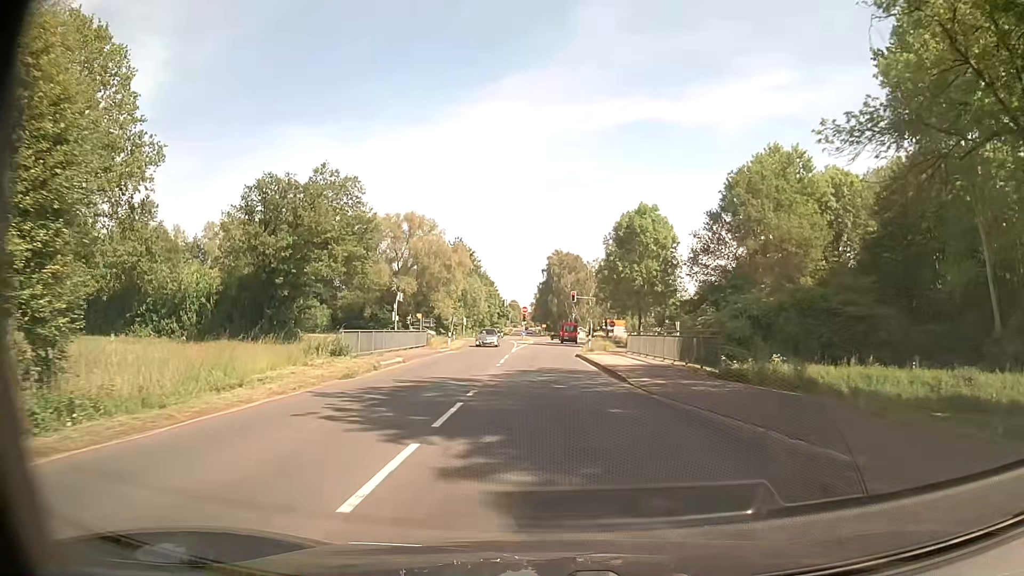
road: secondary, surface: asphalt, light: Day
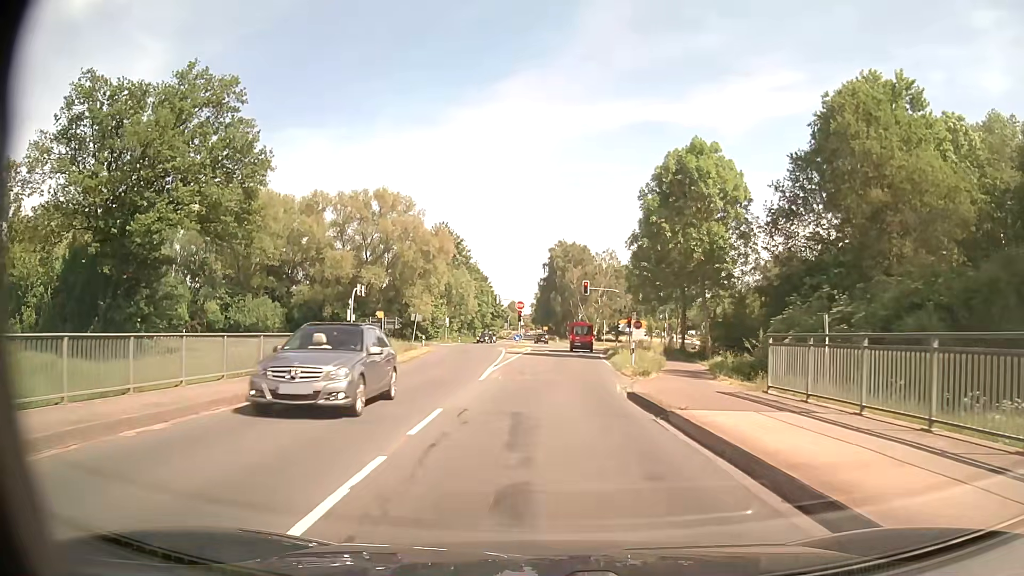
(0.0, +23.0) m; 0°
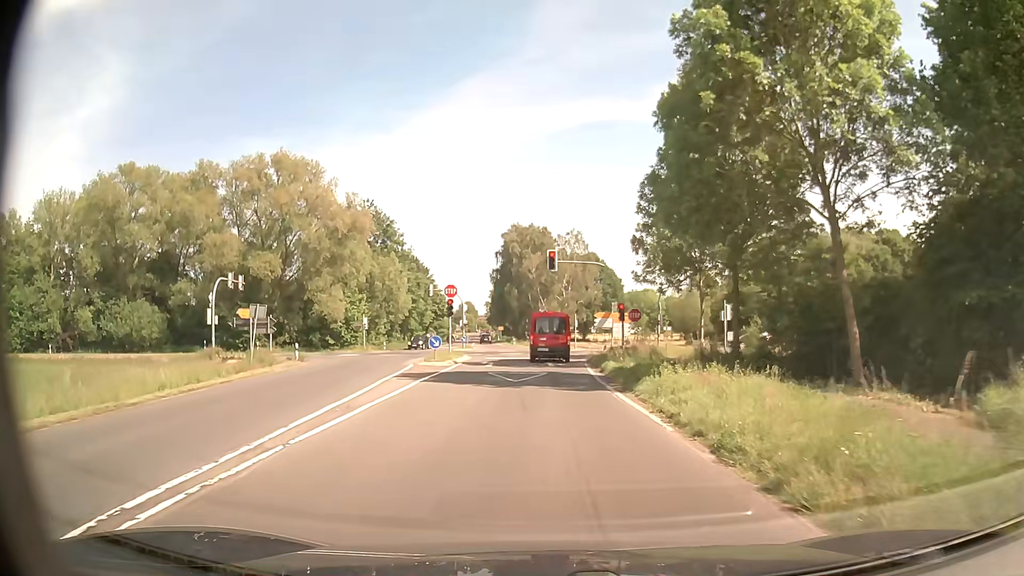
(+0.7, +23.7) m; +3°
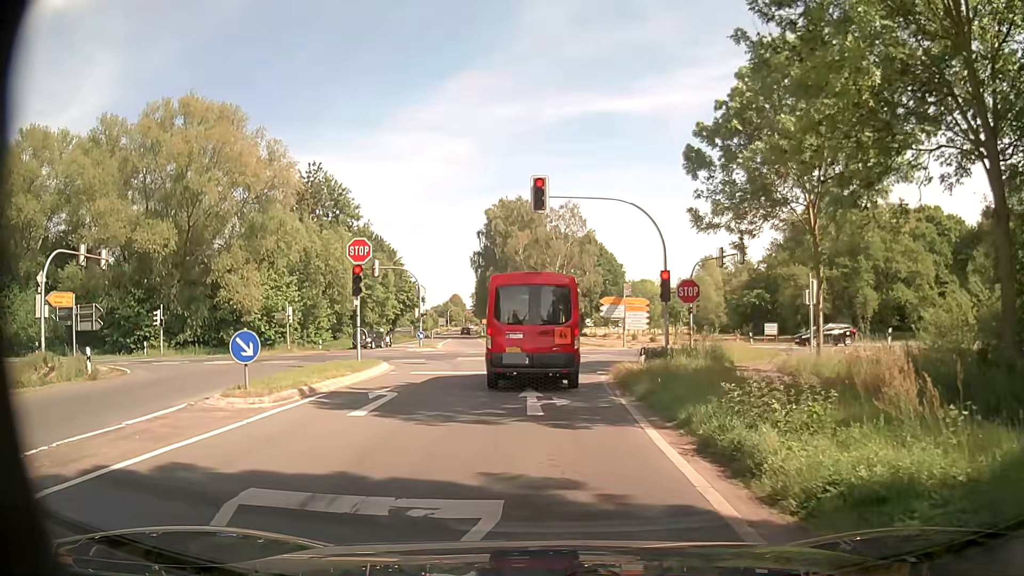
(+0.2, +18.7) m; 0°
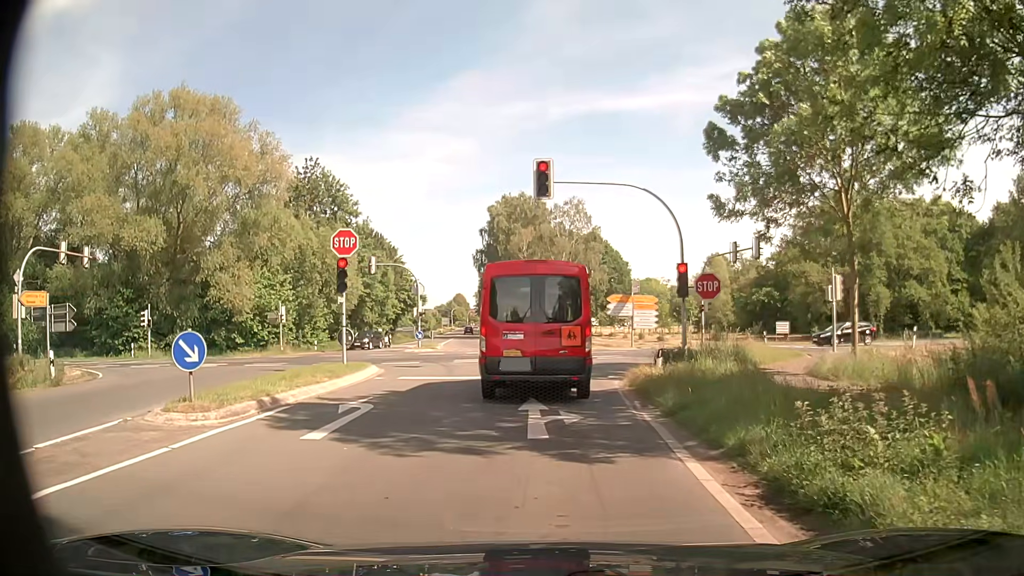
(0.0, +2.2) m; 0°
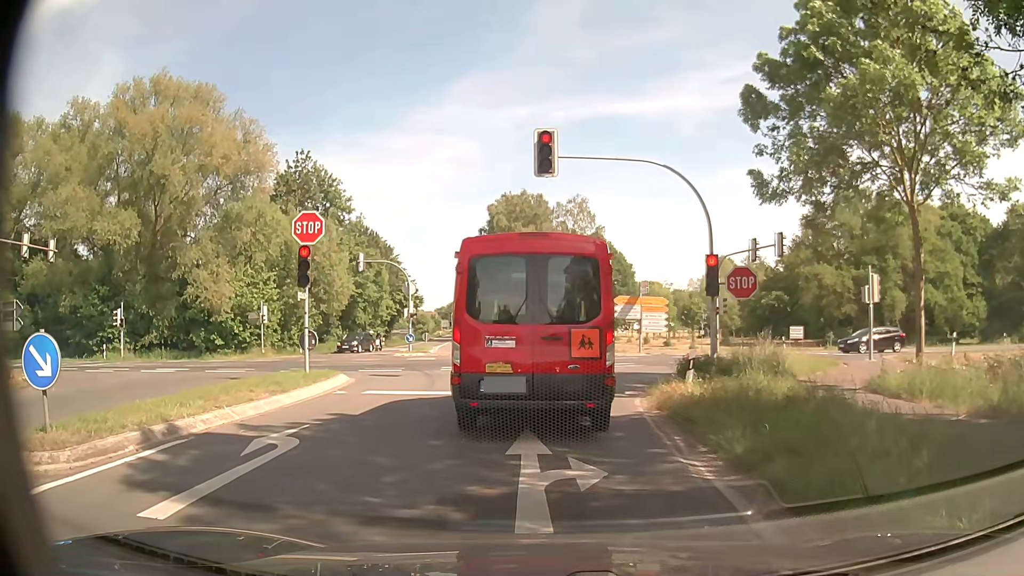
(0.0, +3.4) m; 0°
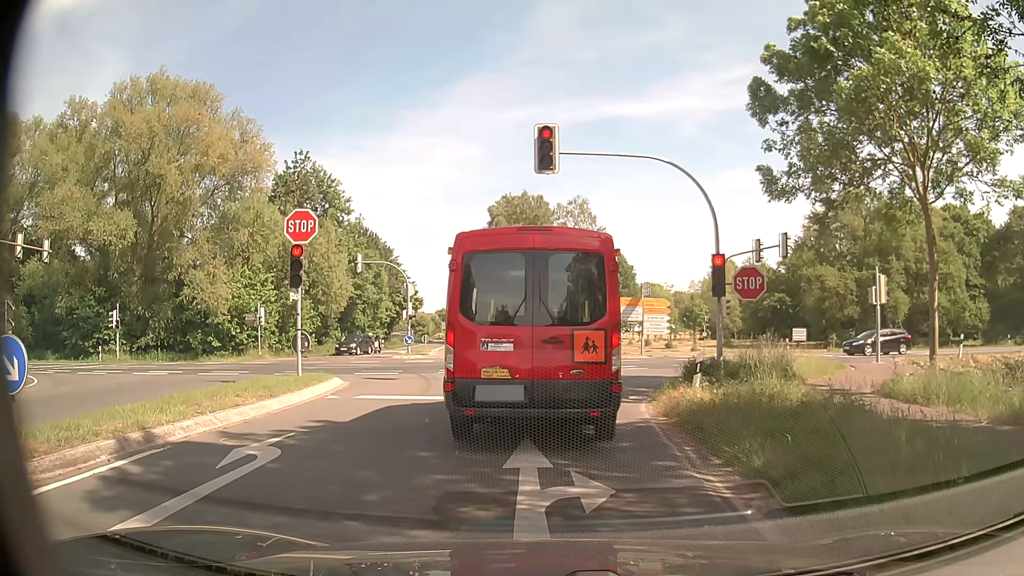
(0.0, +0.6) m; 0°
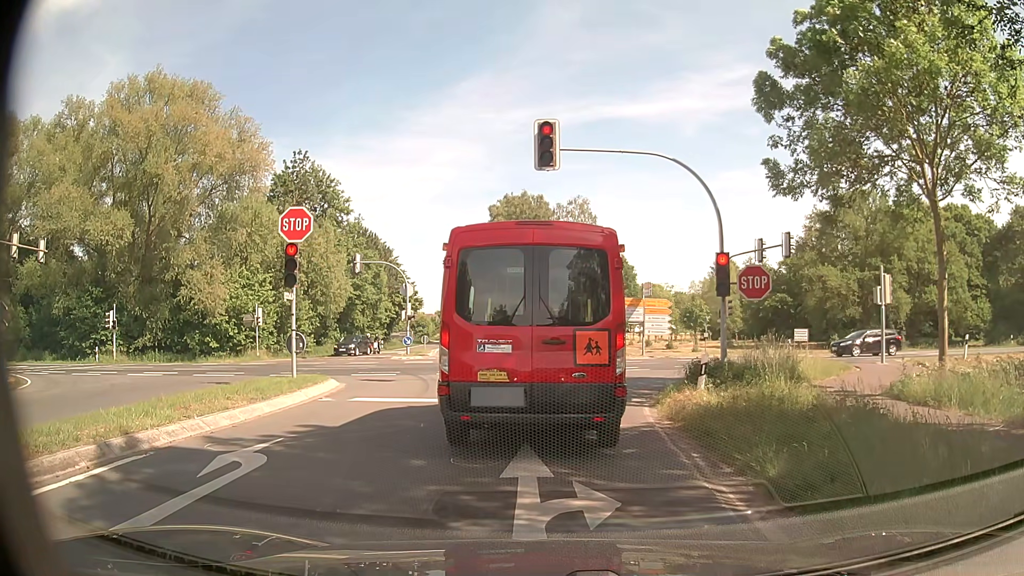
(0.0, +0.4) m; 0°
